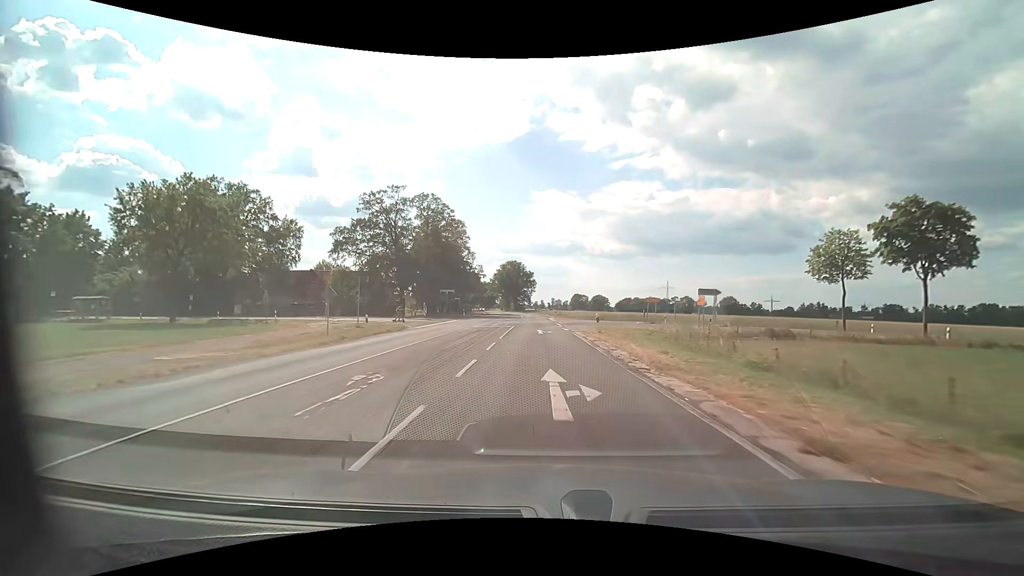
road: secondary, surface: asphalt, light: Day
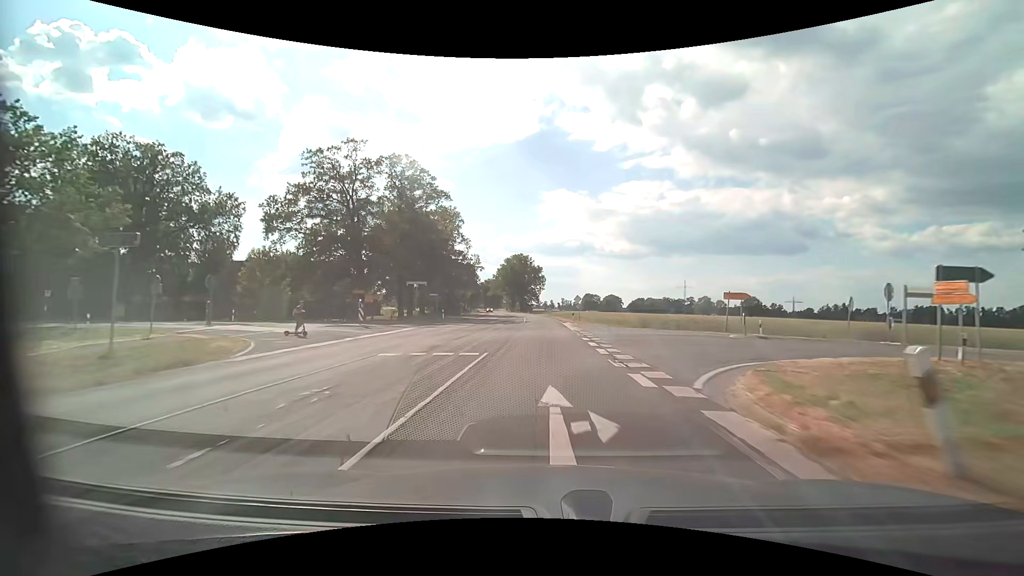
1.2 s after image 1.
(-0.2, +22.3) m; -1°
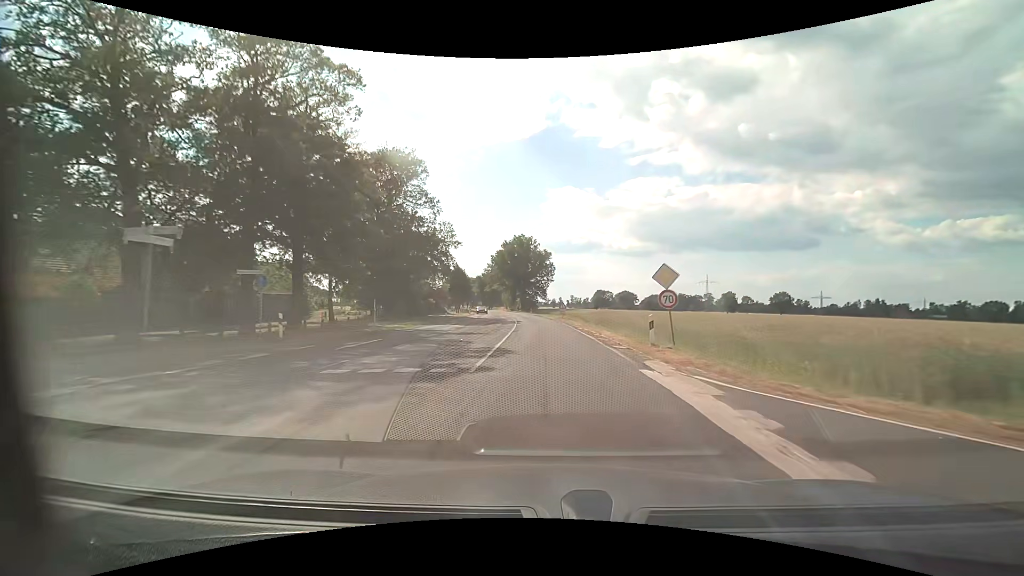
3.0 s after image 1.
(-0.1, +34.7) m; -1°
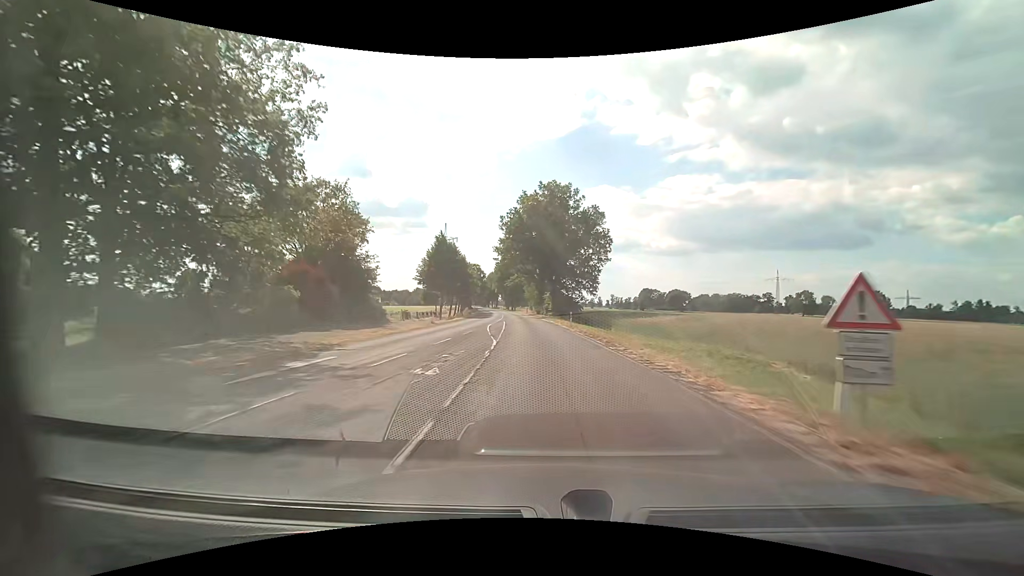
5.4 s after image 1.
(-1.6, +47.6) m; -4°
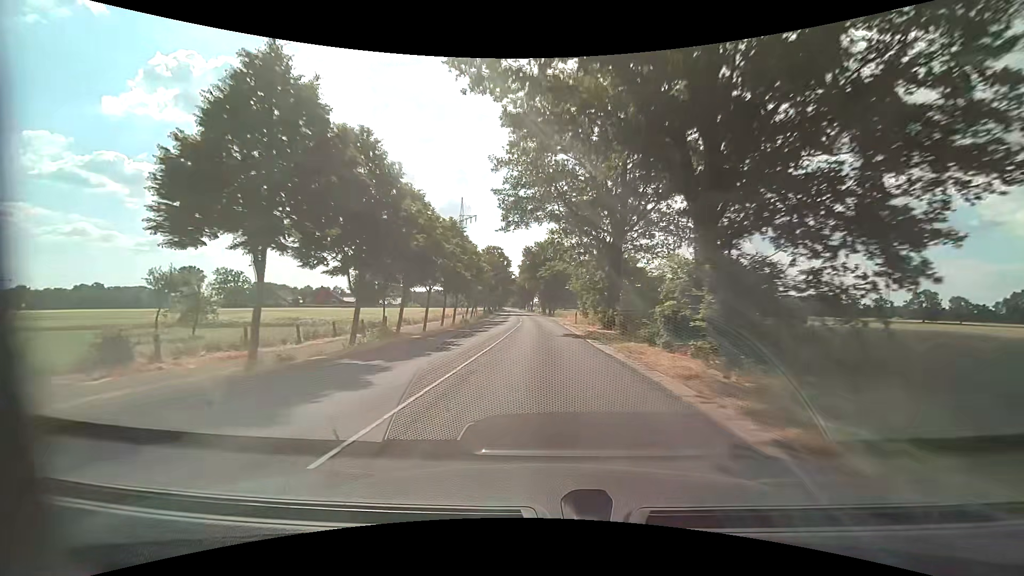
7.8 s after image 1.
(-2.1, +48.6) m; -5°
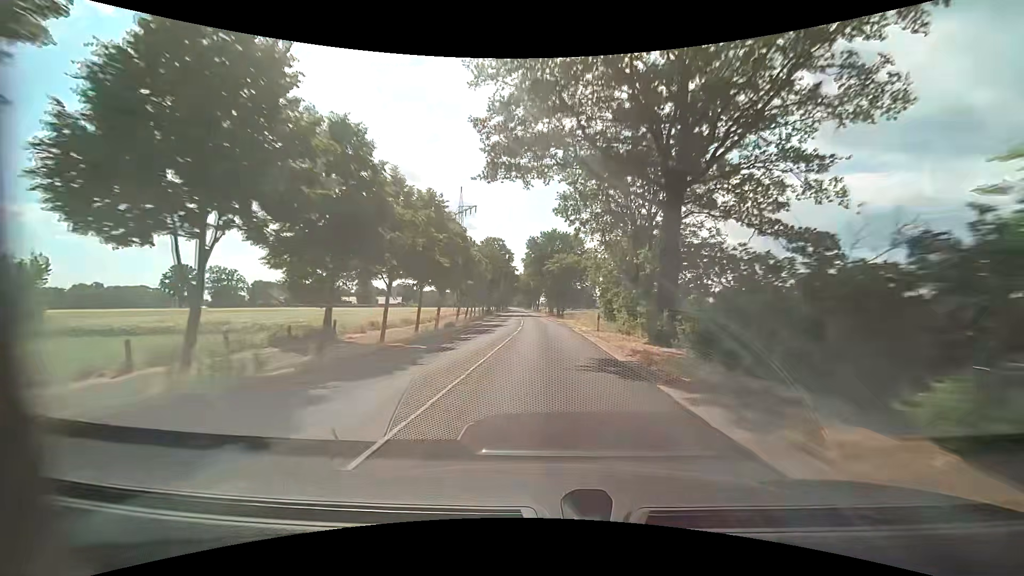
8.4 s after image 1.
(-0.1, +12.3) m; -1°
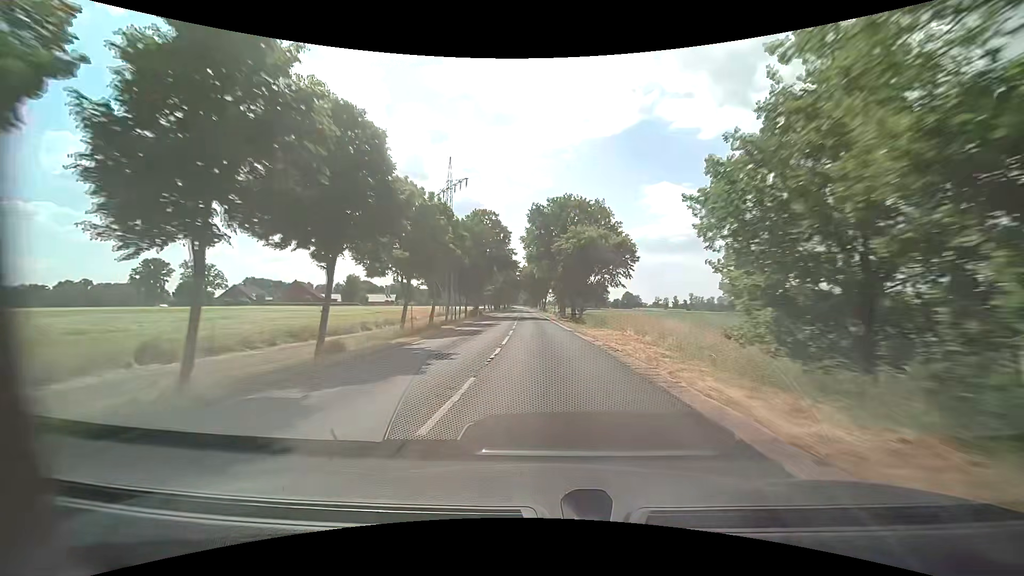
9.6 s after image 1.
(-0.2, +24.7) m; 0°
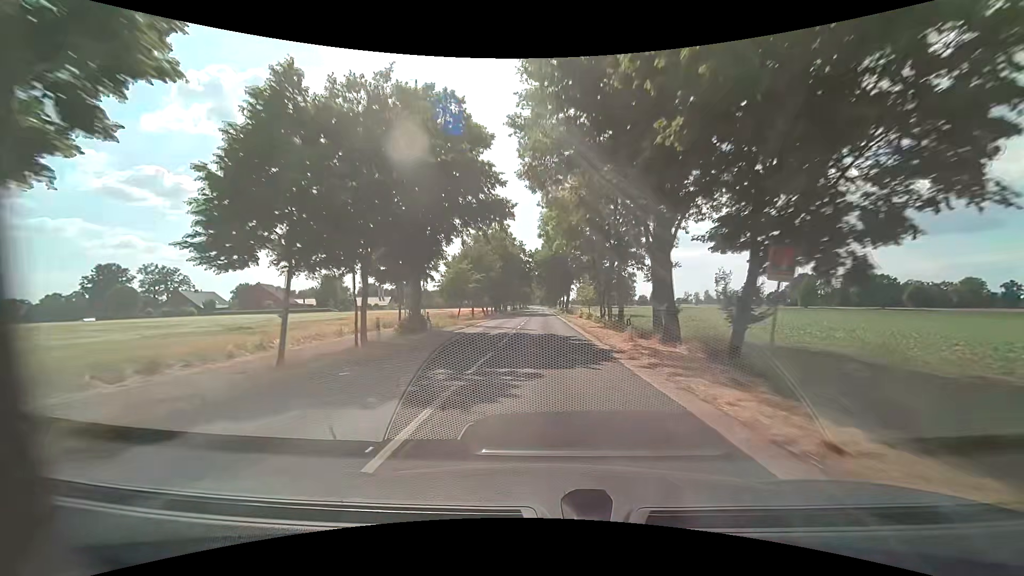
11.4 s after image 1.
(-0.9, +37.3) m; -3°
(0, +10) (0, +20) (0, +30) (0, +40) (0, +50) (0, +60) (0, +70) (0, +80) (0, +90) (0, +100) m
